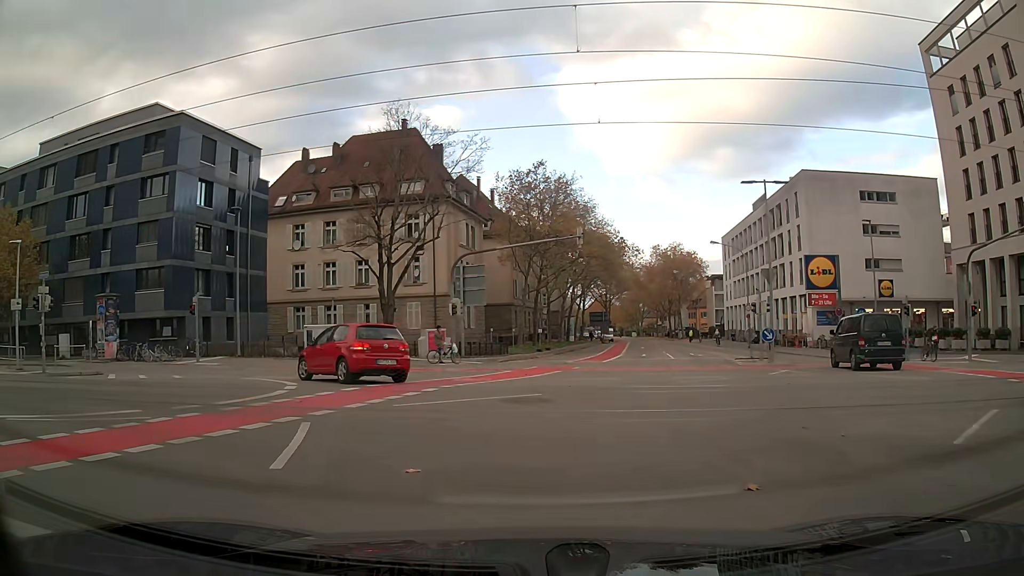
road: secondary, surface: asphalt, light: Day
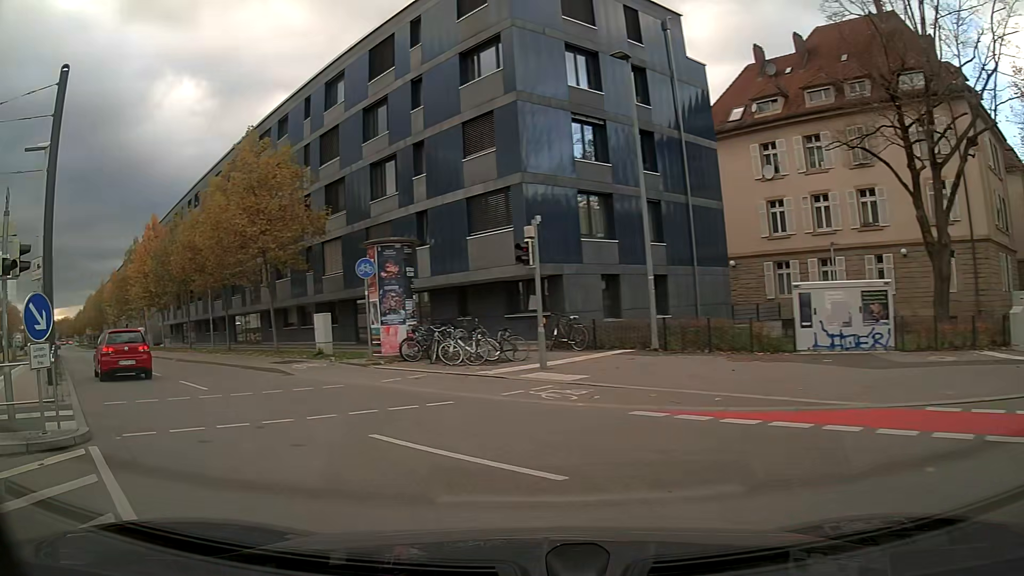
(-6.2, +18.7) m; -45°
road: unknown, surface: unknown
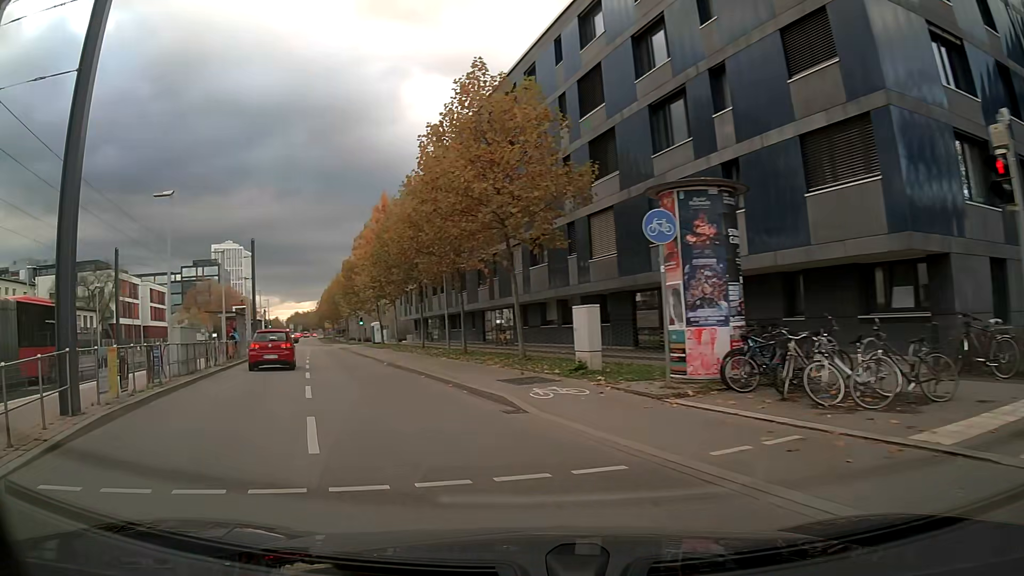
(-1.7, +8.6) m; -21°
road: secondary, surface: asphalt
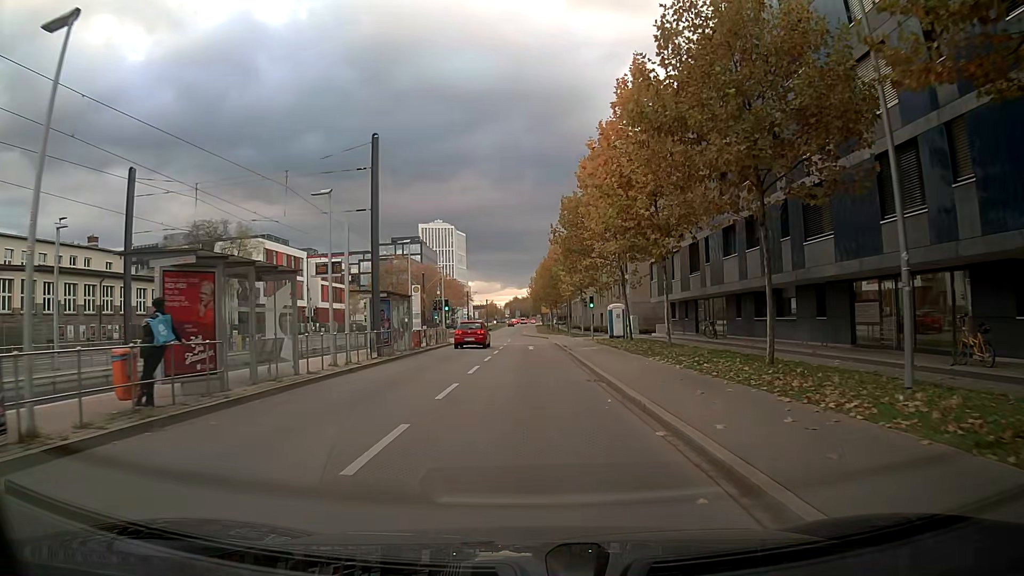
(-5.1, +25.8) m; -14°
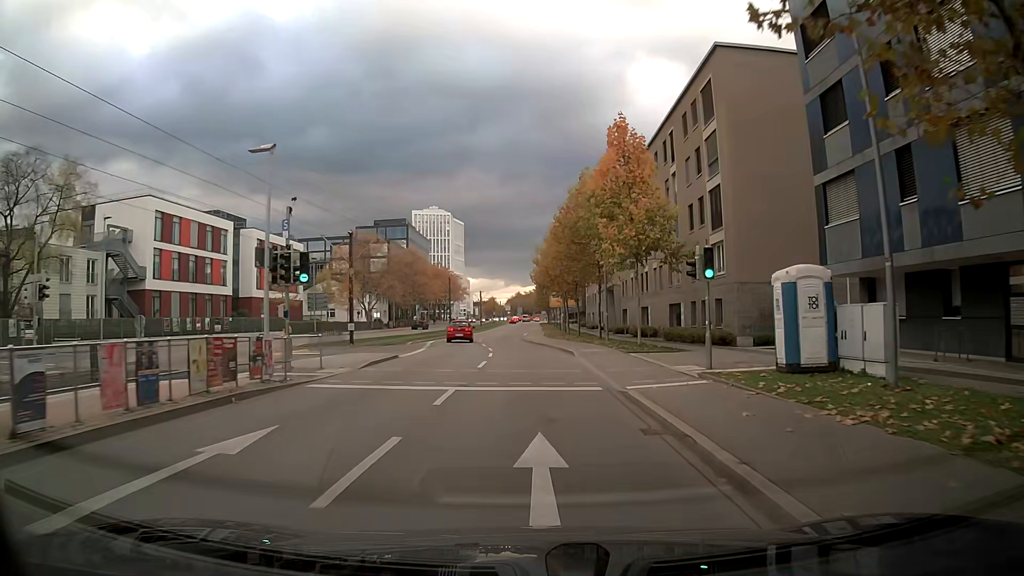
(-0.1, +31.6) m; 0°
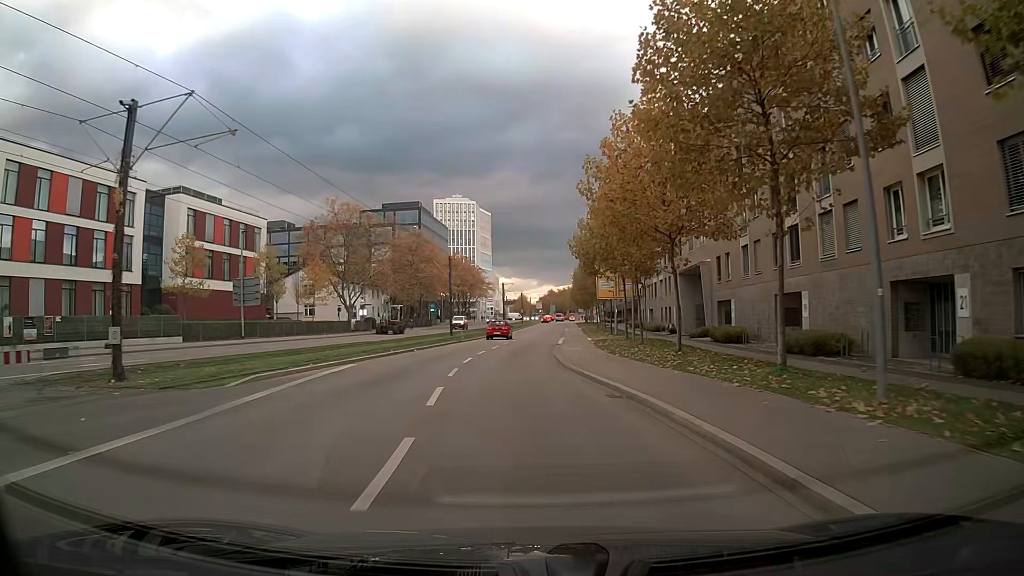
(-0.1, +27.8) m; -2°
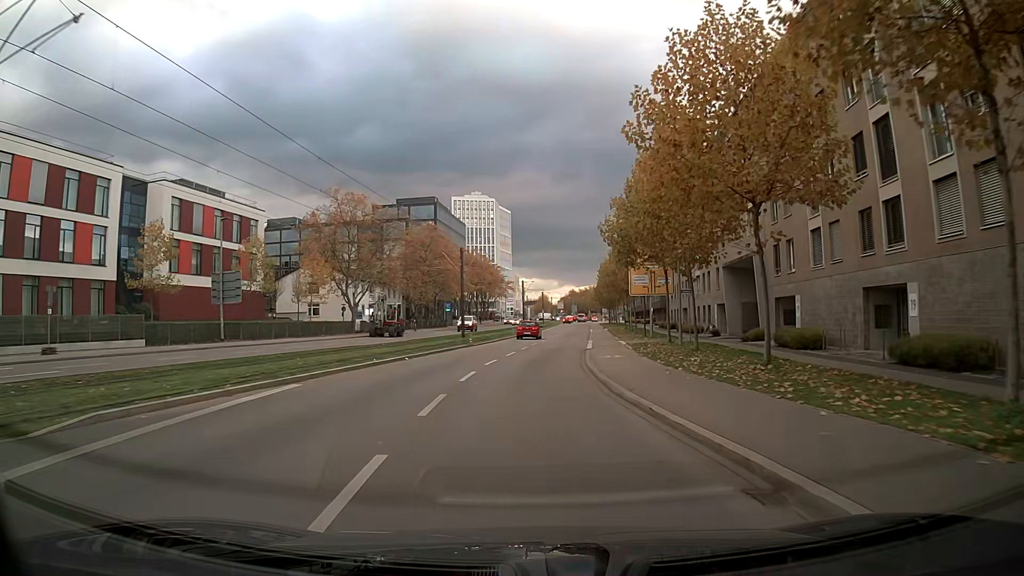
(-0.1, +7.3) m; -1°
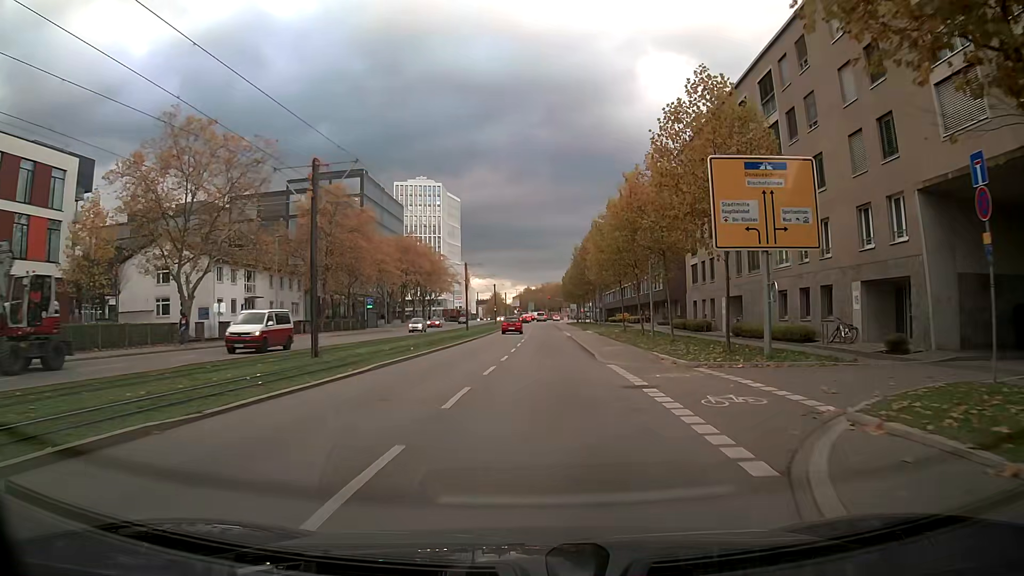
(+0.7, +30.1) m; +3°
